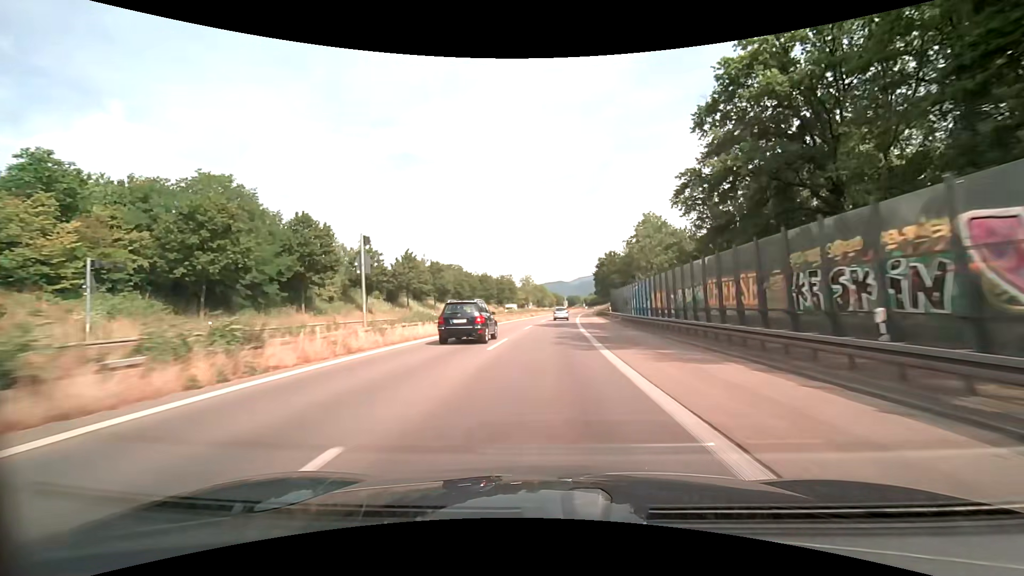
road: trunk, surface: asphalt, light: Day
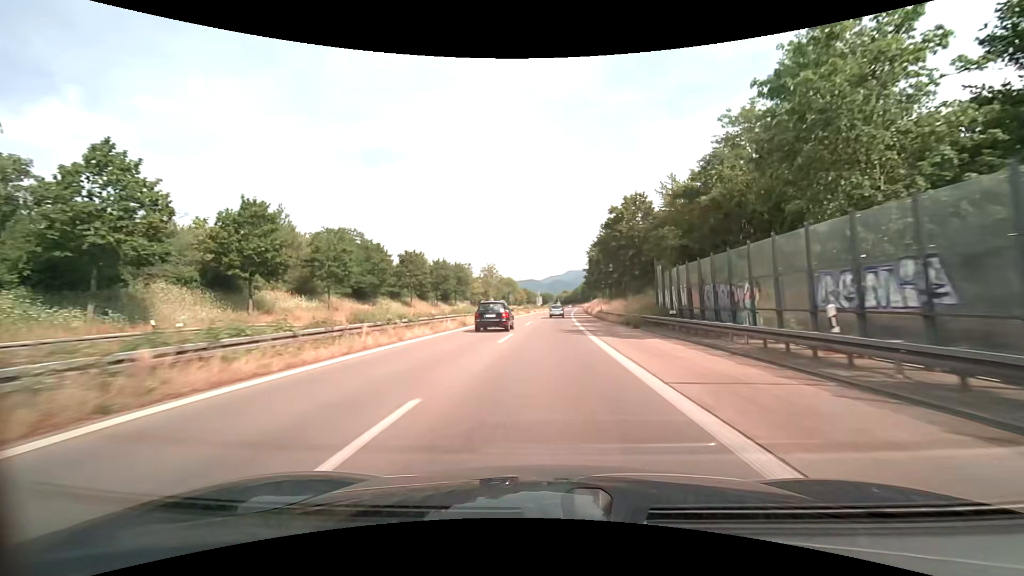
(+1.0, +49.4) m; +3°
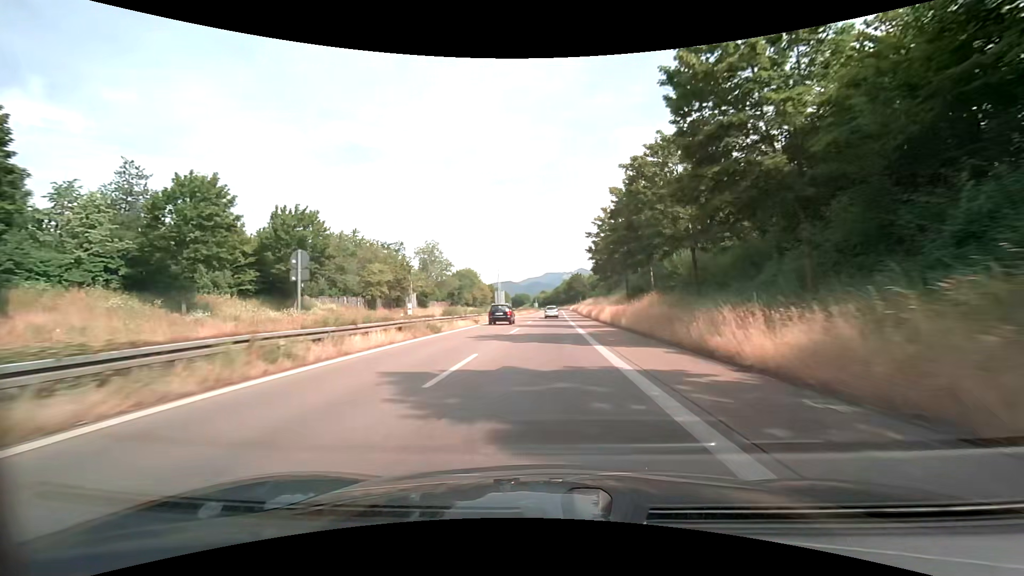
(+1.9, +61.9) m; +3°
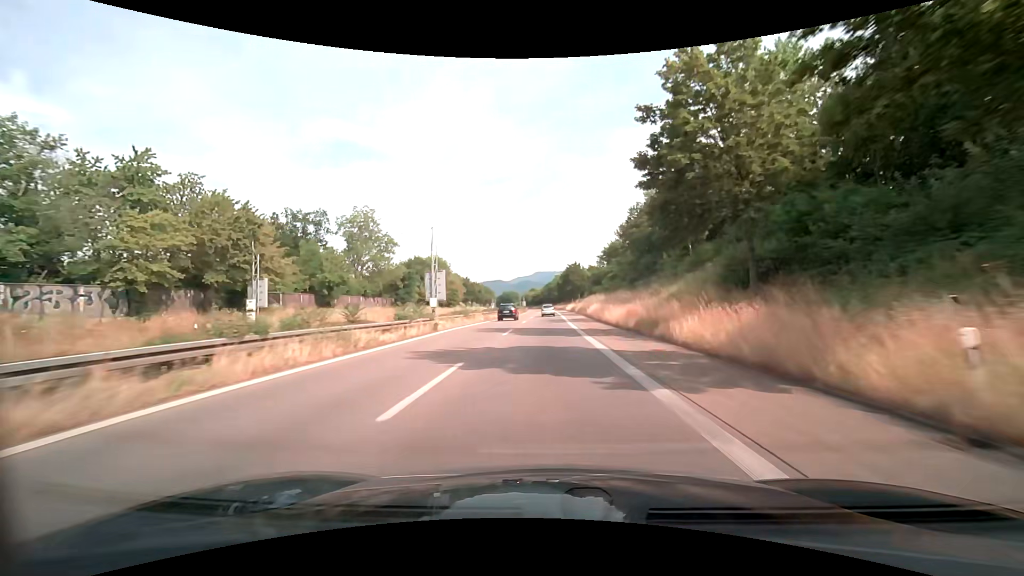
(+0.5, +37.1) m; +1°
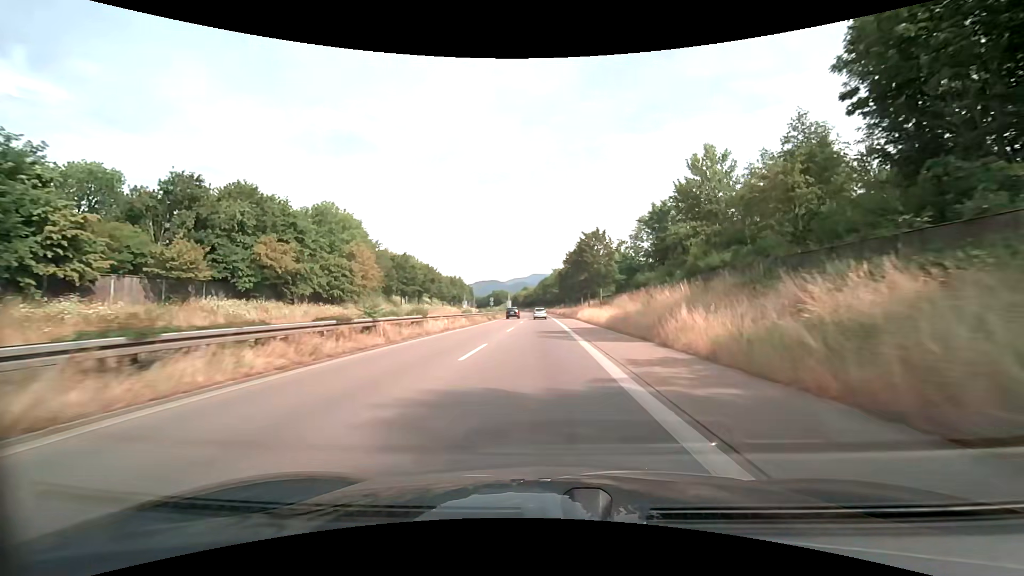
(+0.7, +61.7) m; +1°
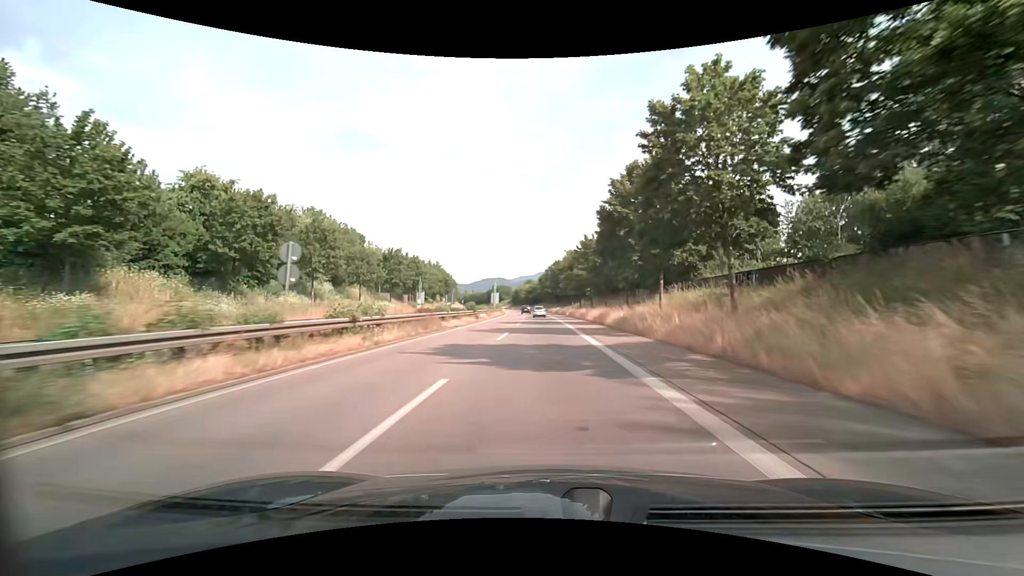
(-0.8, +61.7) m; -1°
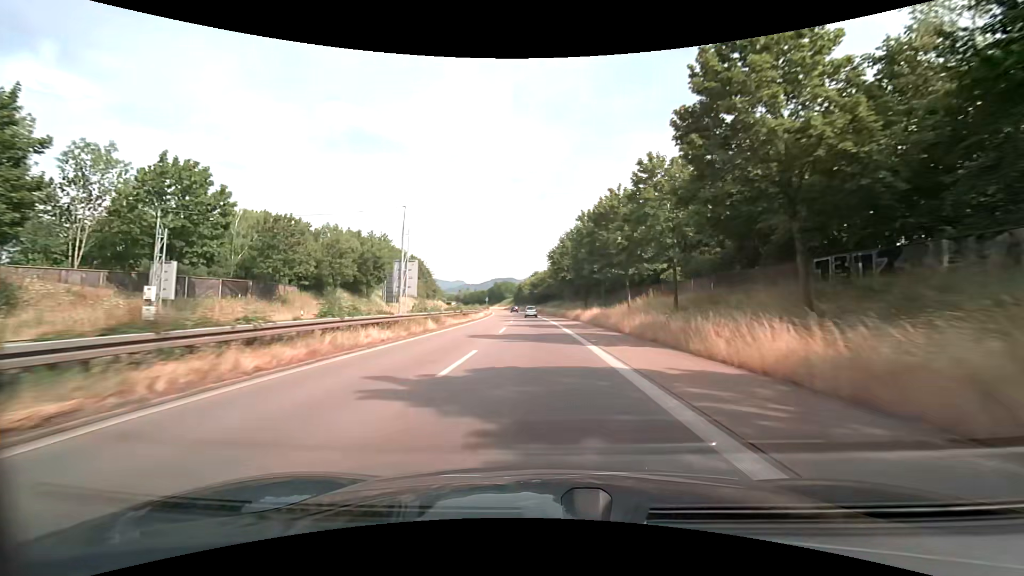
(-0.4, +61.9) m; -1°
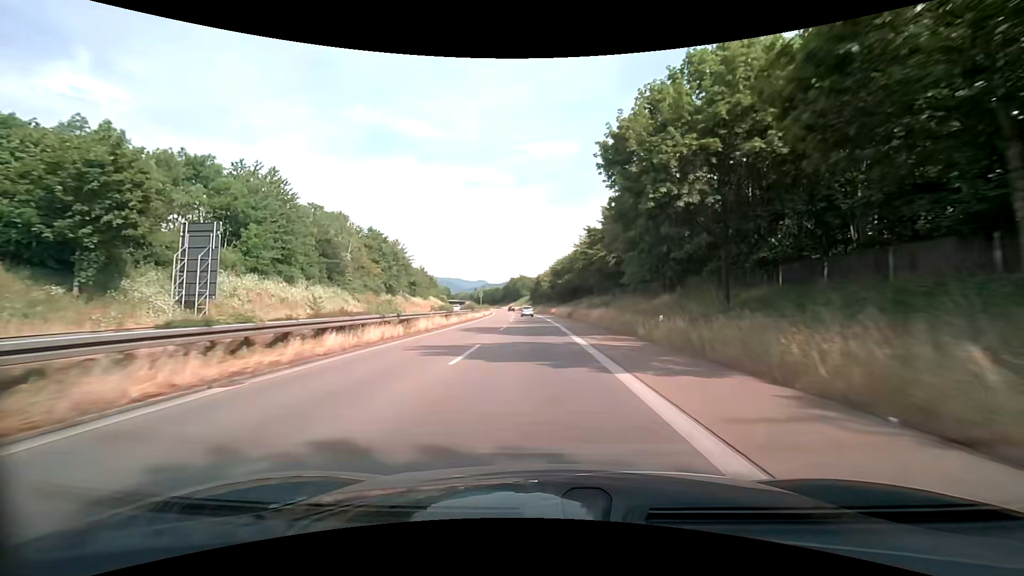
(-1.0, +49.5) m; -3°
(0, +10) (0, +20) (0, +30) (-1, +40) (-1, +50) (-2, +60) (-2, +70) (-3, +80) (-3, +90) (-4, +100) m
